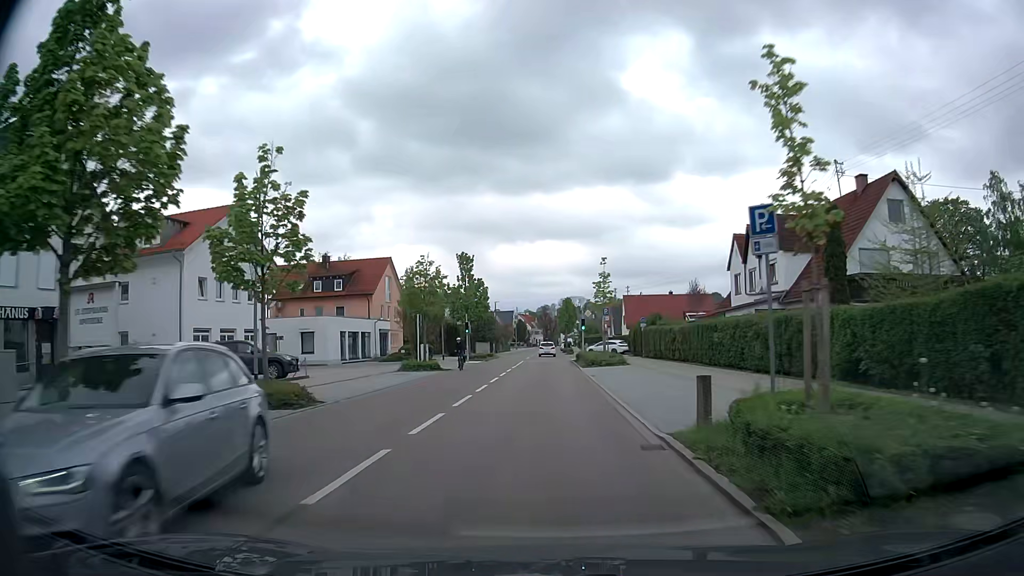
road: tertiary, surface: asphalt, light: Day
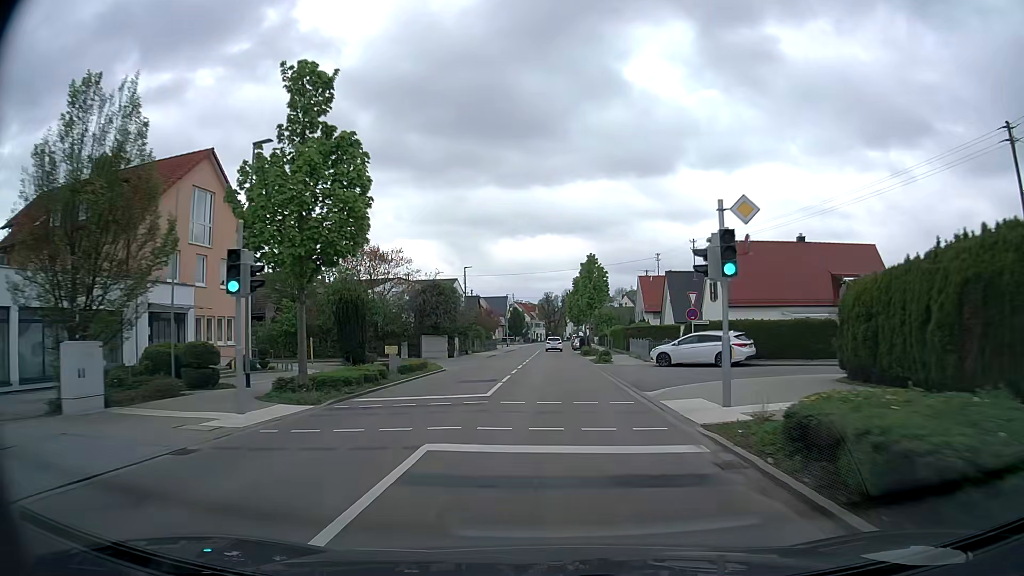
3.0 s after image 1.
(0.0, +42.8) m; 0°
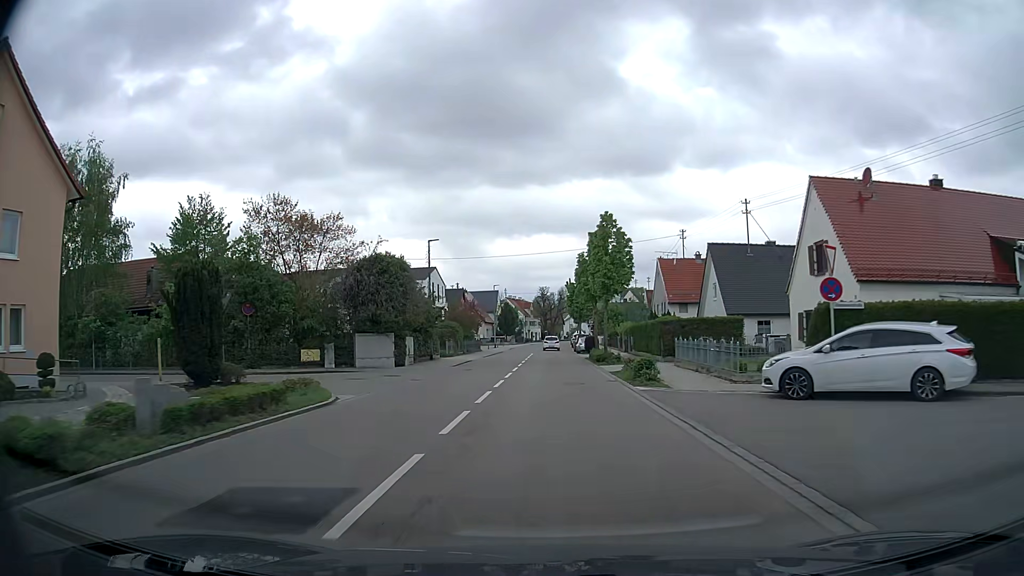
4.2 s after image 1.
(0.0, +16.5) m; 0°
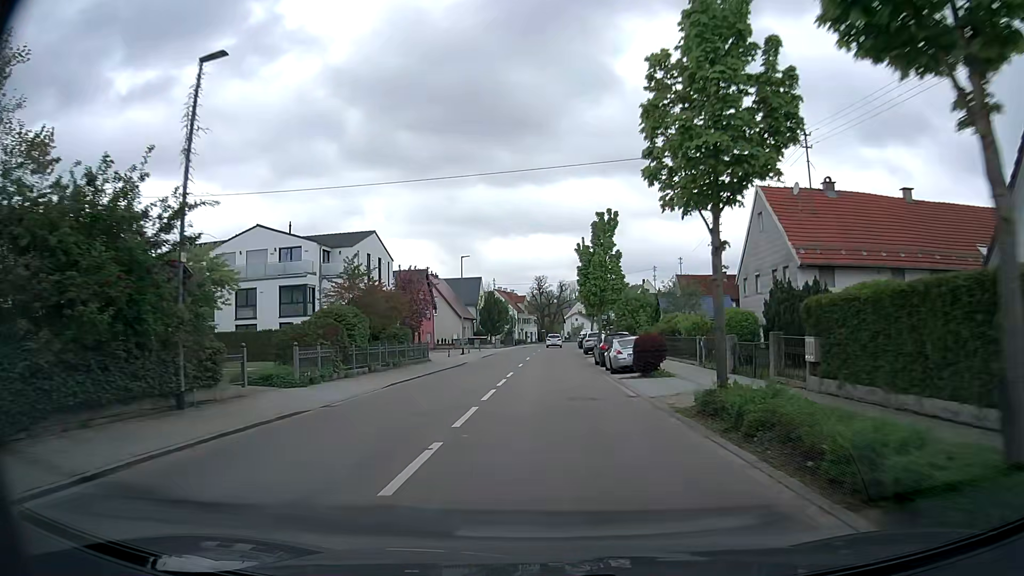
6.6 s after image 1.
(0.0, +30.5) m; 0°
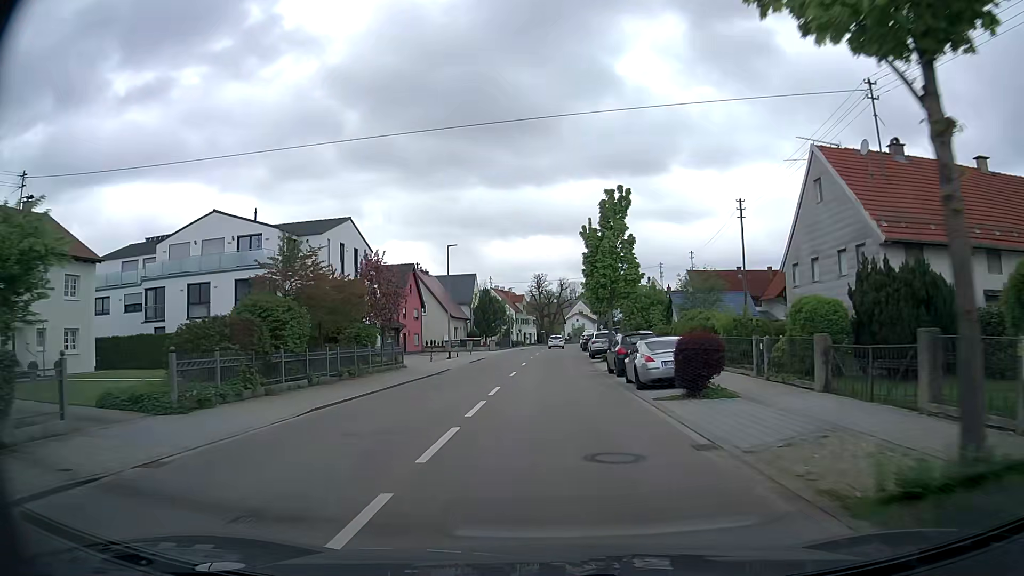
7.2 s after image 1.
(0.0, +7.3) m; 0°
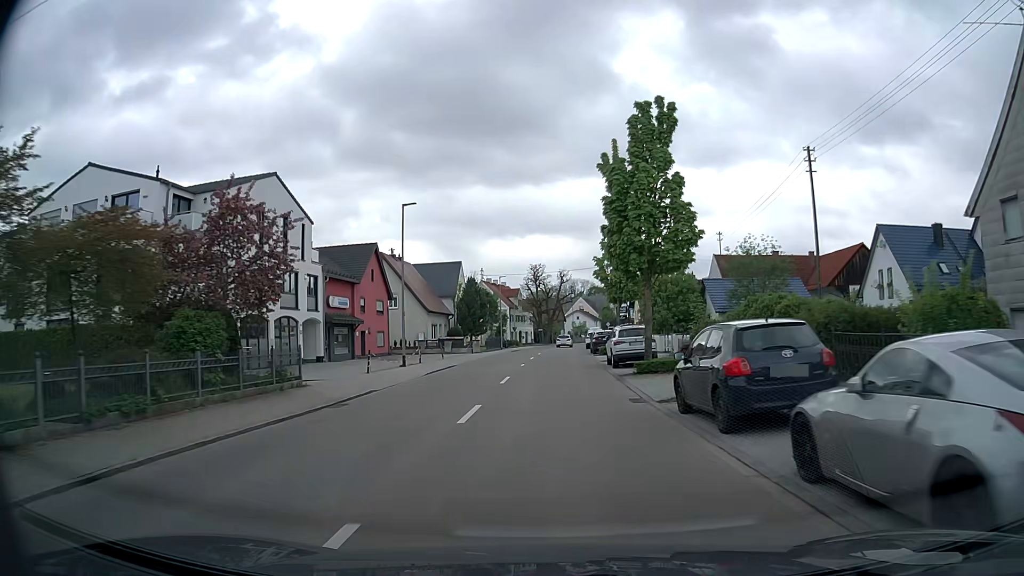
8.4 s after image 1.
(+0.1, +14.5) m; 0°
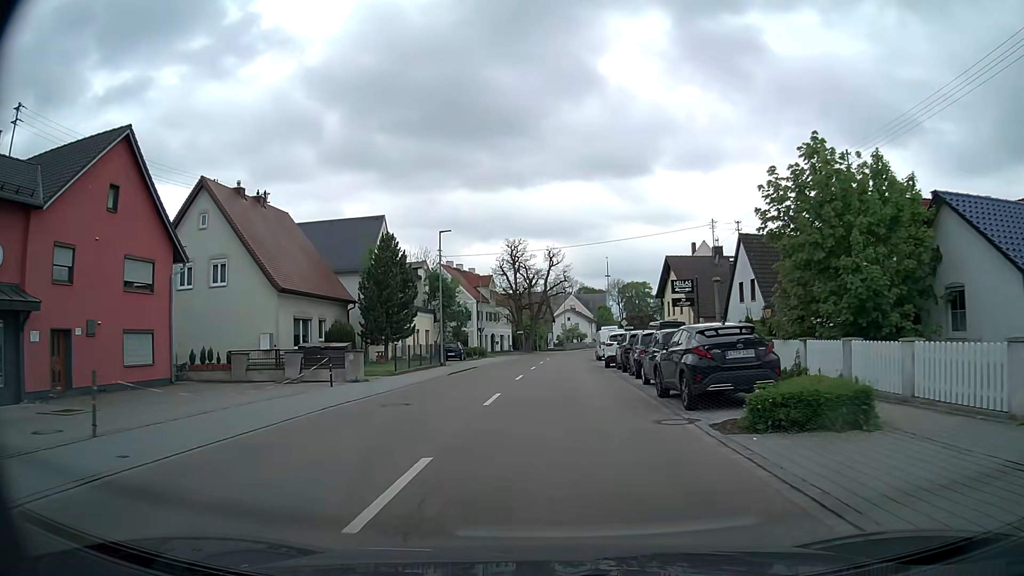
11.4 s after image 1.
(+0.3, +33.1) m; +1°
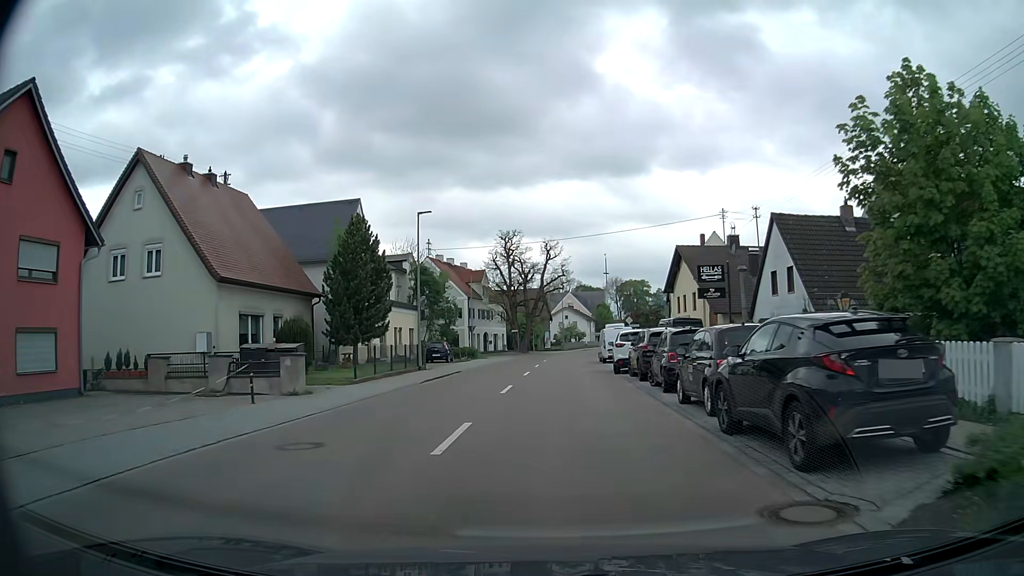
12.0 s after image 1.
(0.0, +5.7) m; 0°
